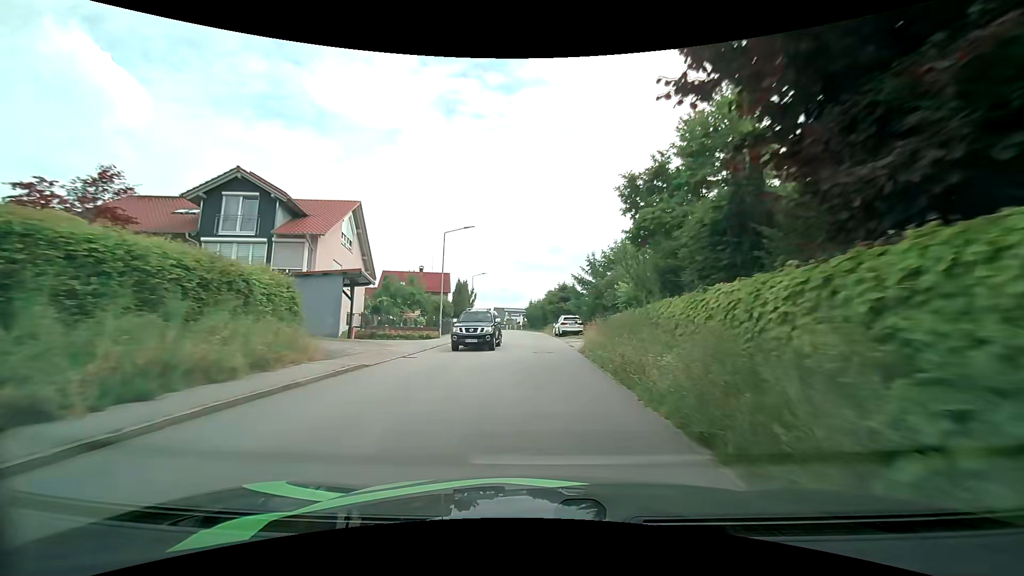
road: tertiary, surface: asphalt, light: Day
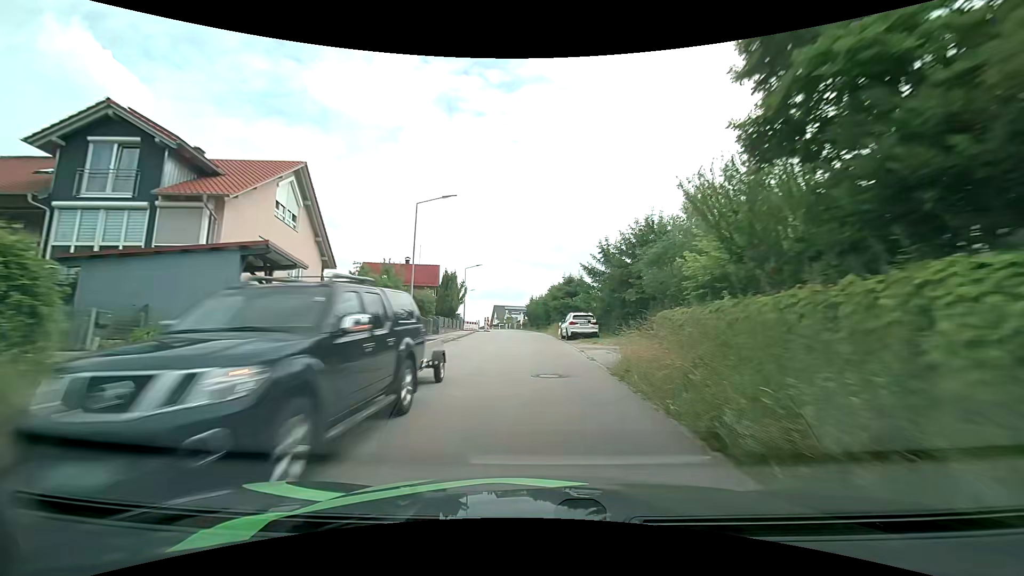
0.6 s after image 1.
(0.0, +8.5) m; 0°
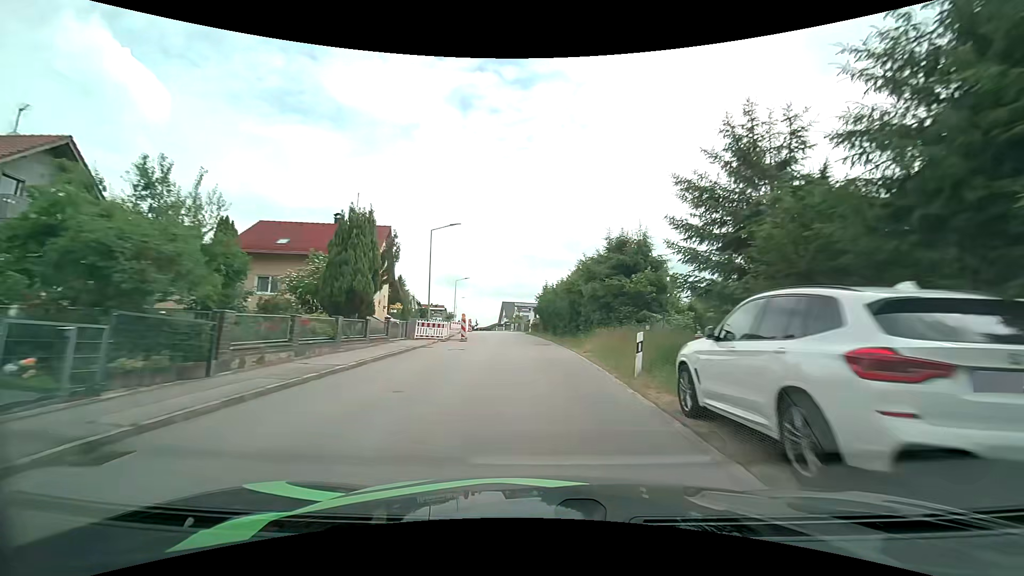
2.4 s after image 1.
(-0.3, +25.9) m; -2°
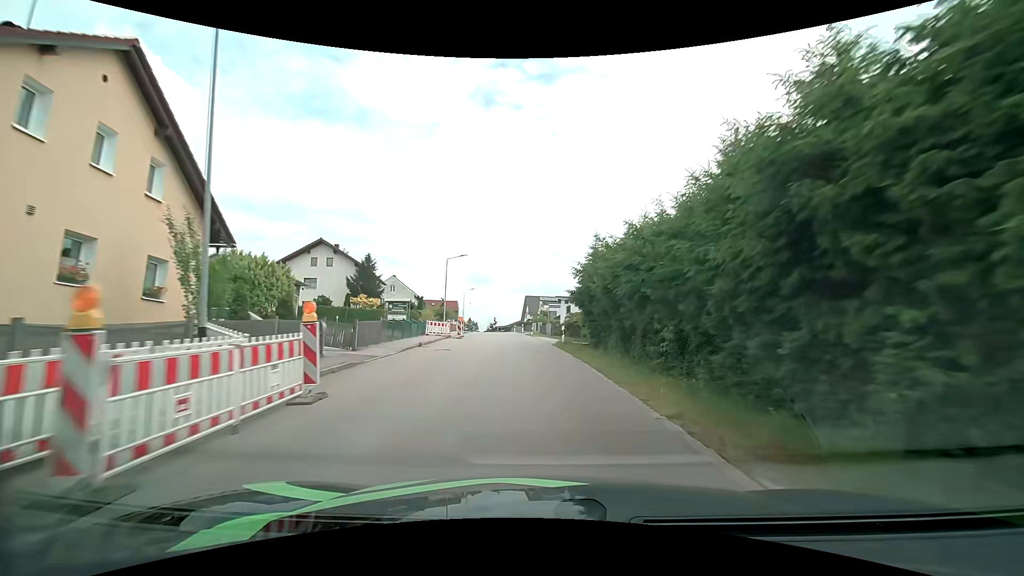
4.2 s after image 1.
(-0.6, +26.0) m; -3°
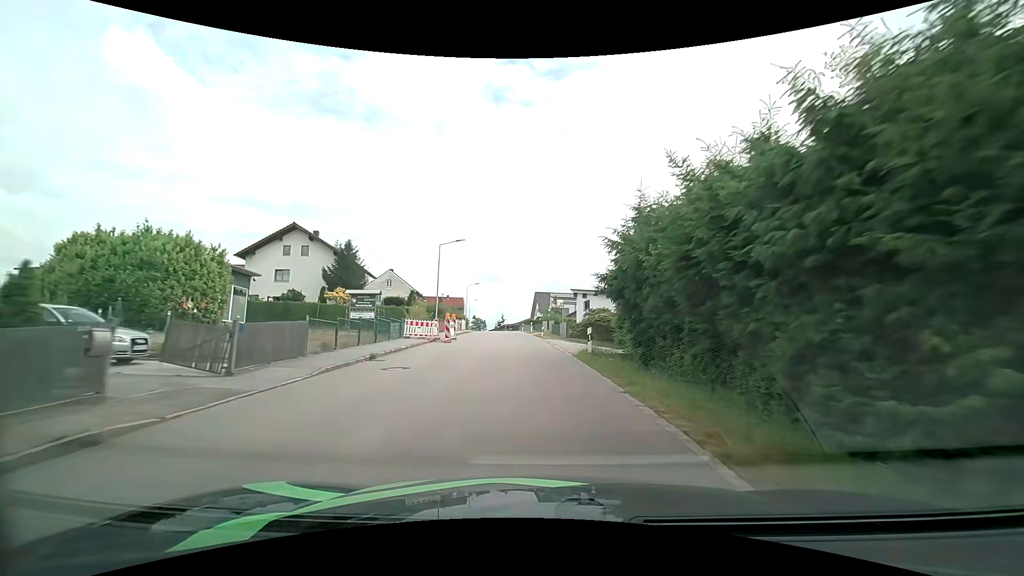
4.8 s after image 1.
(-0.1, +8.6) m; -1°
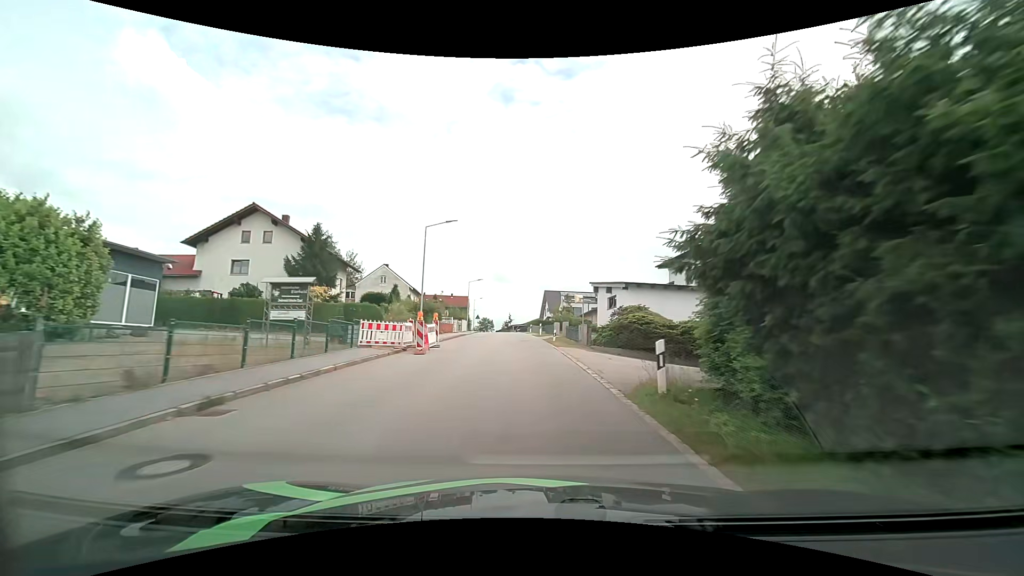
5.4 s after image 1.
(-0.1, +8.6) m; -1°
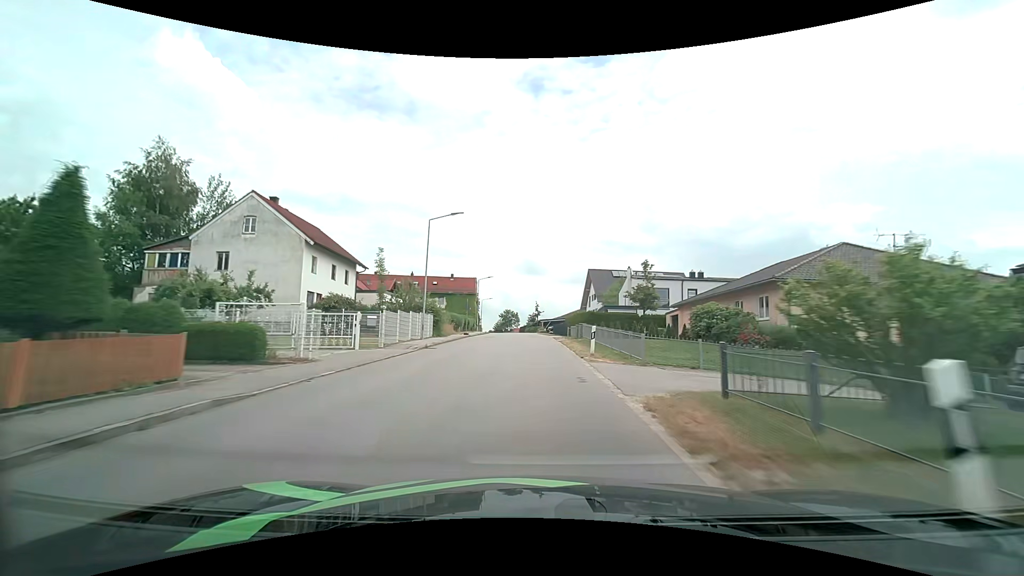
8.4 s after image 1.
(-1.7, +43.9) m; -4°
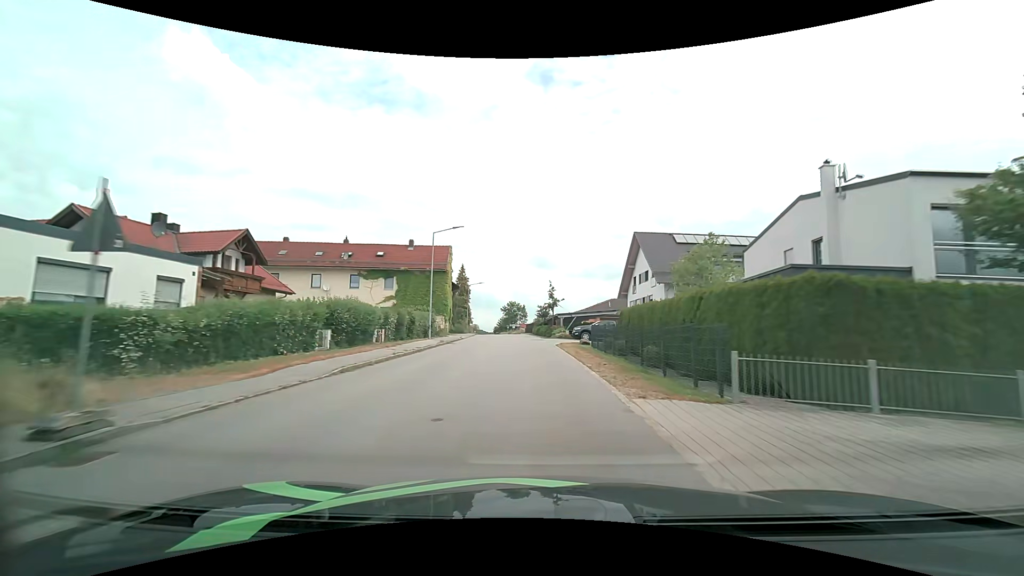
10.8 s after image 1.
(-0.4, +36.5) m; -2°
(0, +10) (0, +20) (0, +30) (-1, +40) (-2, +50) (-2, +60) (-3, +70) (-4, +80) (-5, +90) (-6, +100) m
